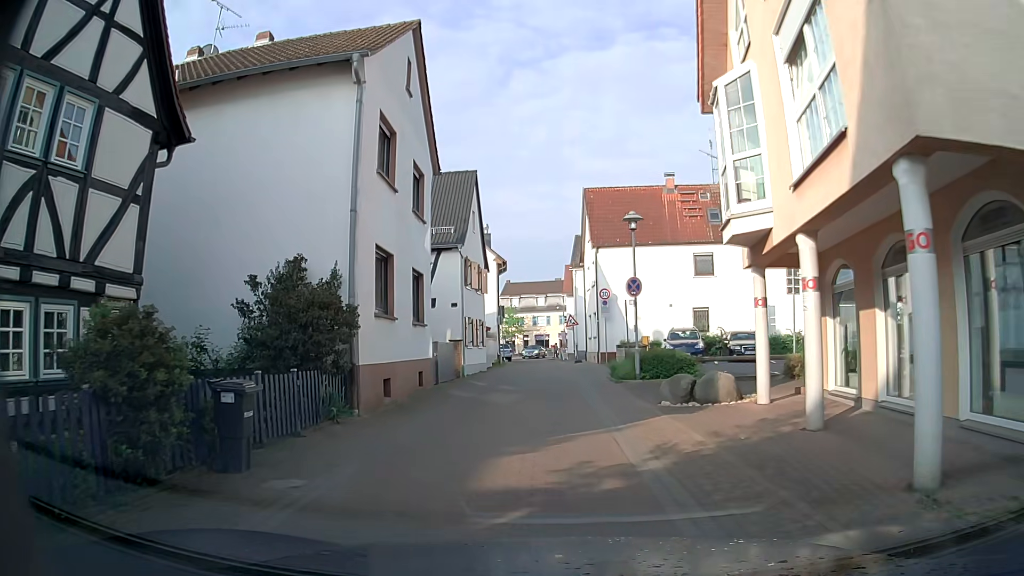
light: Day
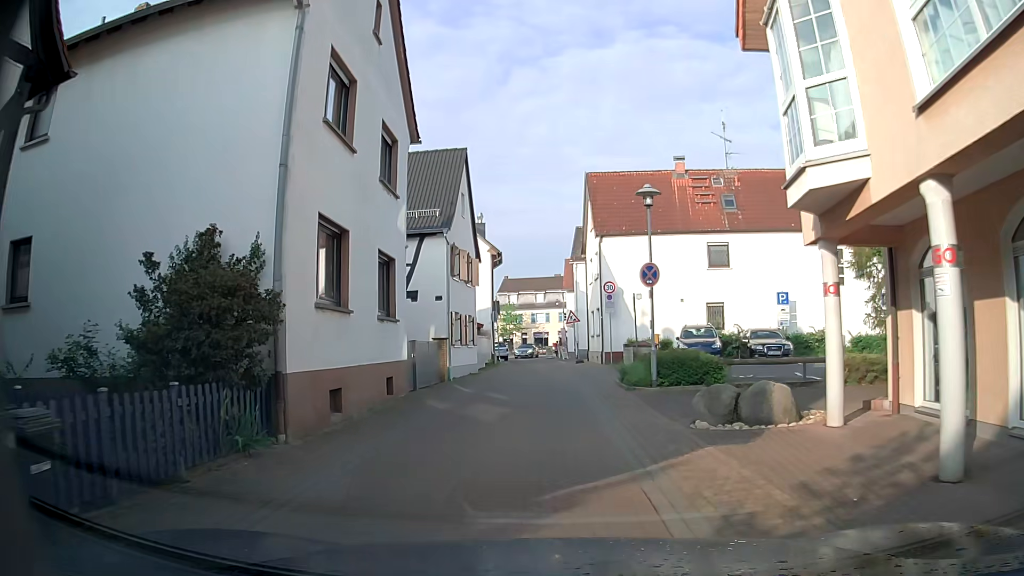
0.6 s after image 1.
(0.0, +3.3) m; 0°
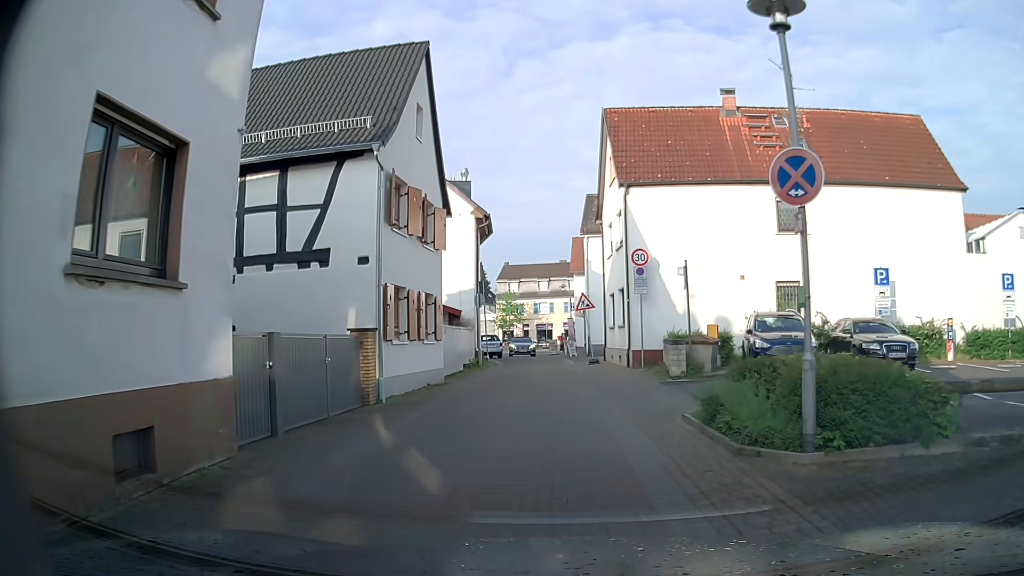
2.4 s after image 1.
(0.0, +9.7) m; 0°
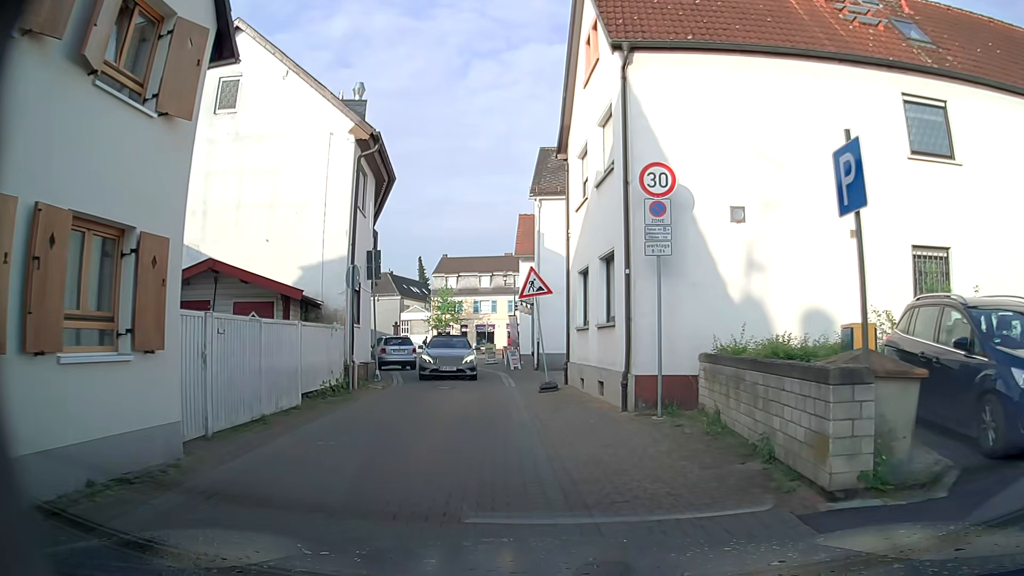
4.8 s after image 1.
(+0.1, +11.7) m; +3°
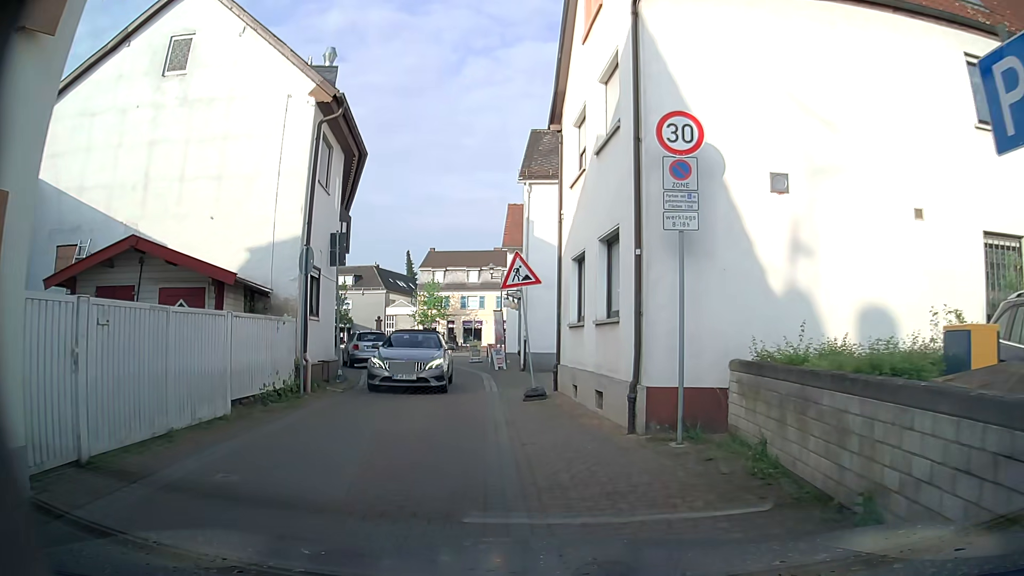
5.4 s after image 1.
(0.0, +2.5) m; +1°
